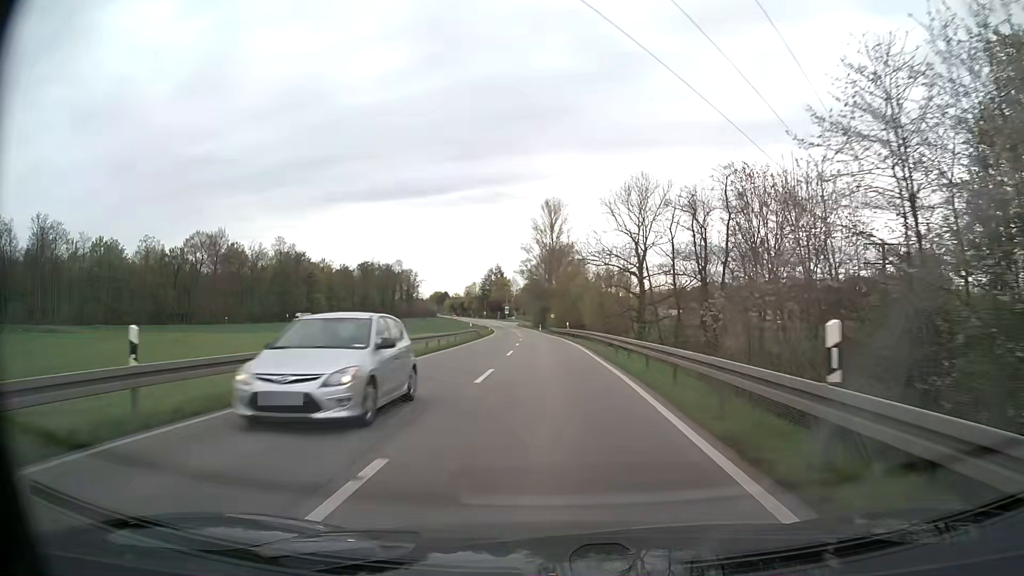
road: secondary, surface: asphalt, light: Day
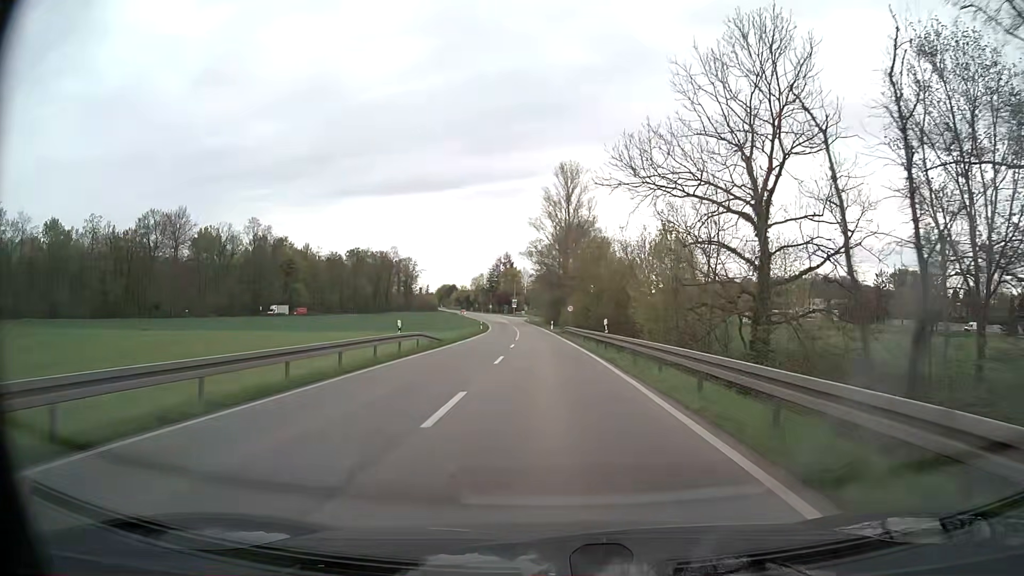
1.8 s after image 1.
(-0.3, +30.2) m; -1°
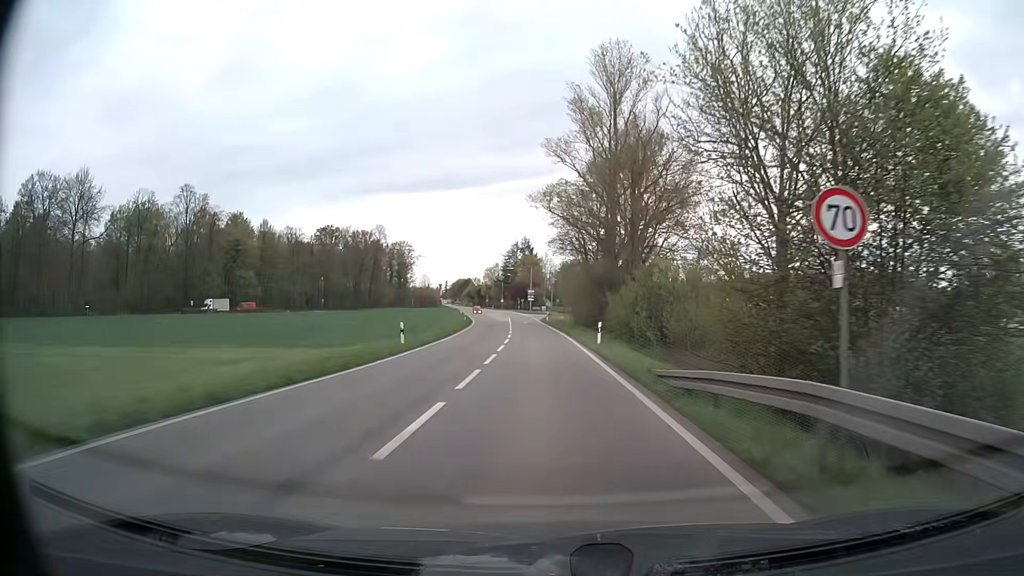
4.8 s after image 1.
(-0.9, +50.1) m; -2°
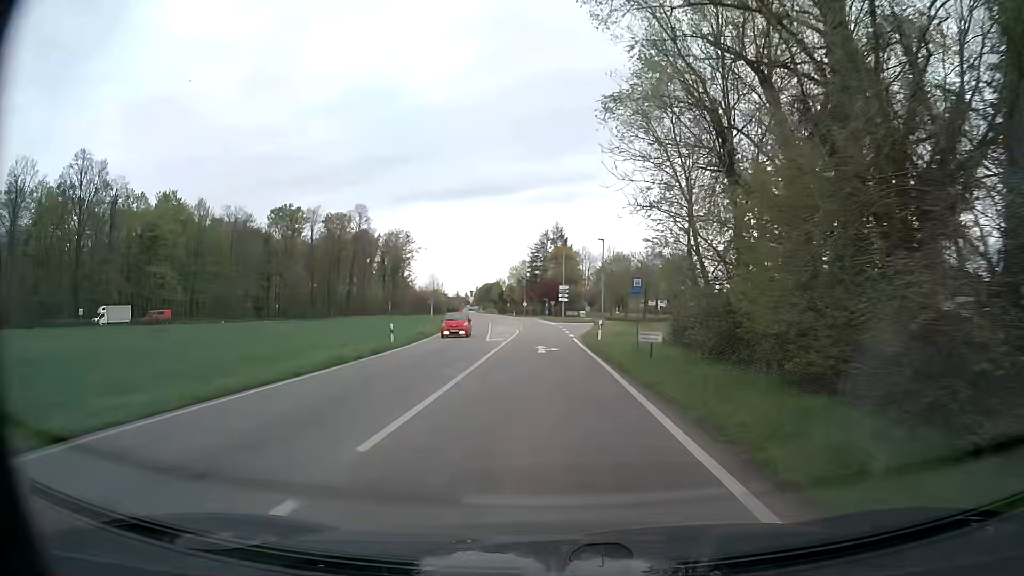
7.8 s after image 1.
(-1.0, +47.6) m; -3°
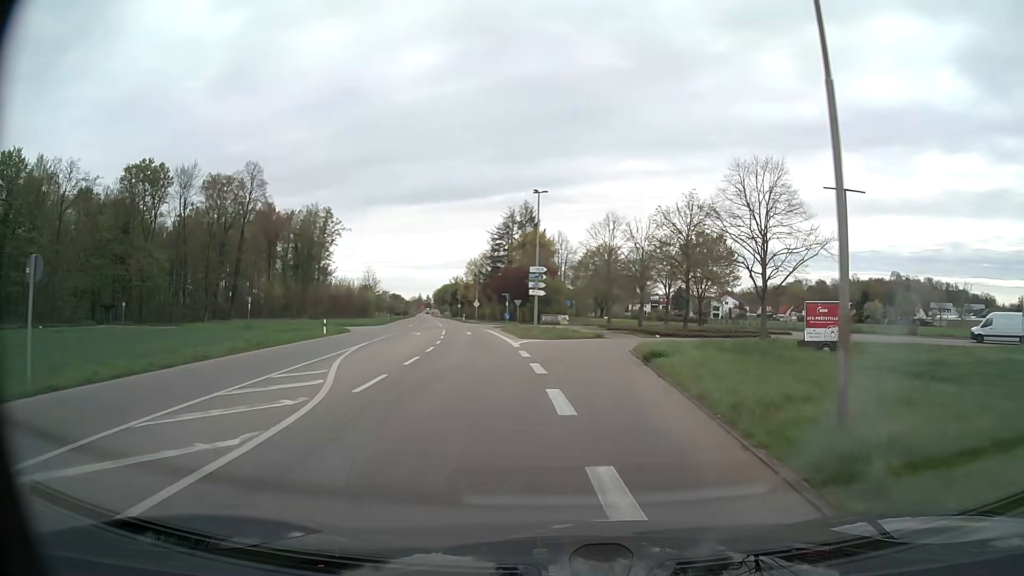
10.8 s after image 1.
(+0.2, +40.9) m; +3°
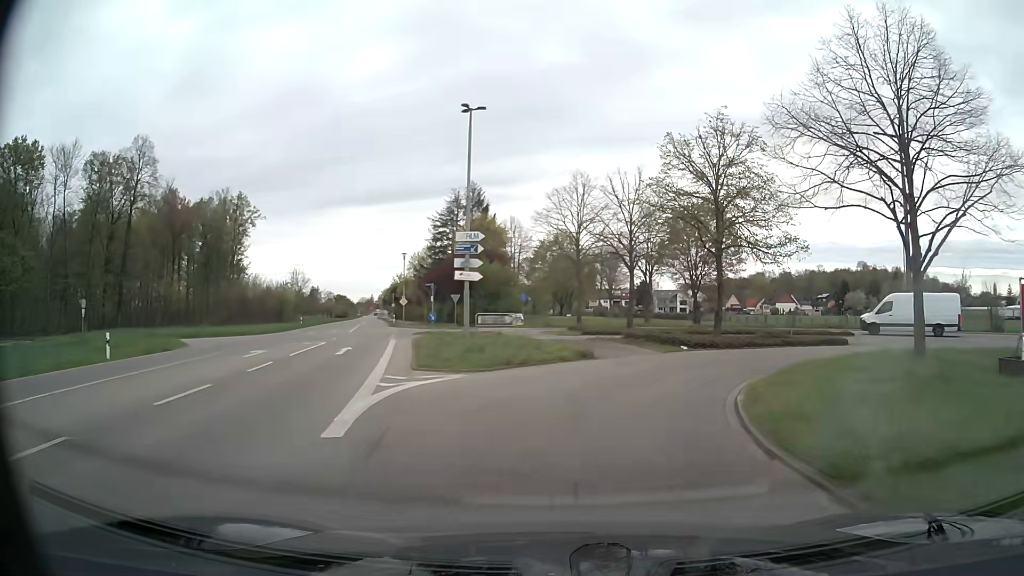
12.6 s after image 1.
(+0.3, +19.4) m; +4°
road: unclassified
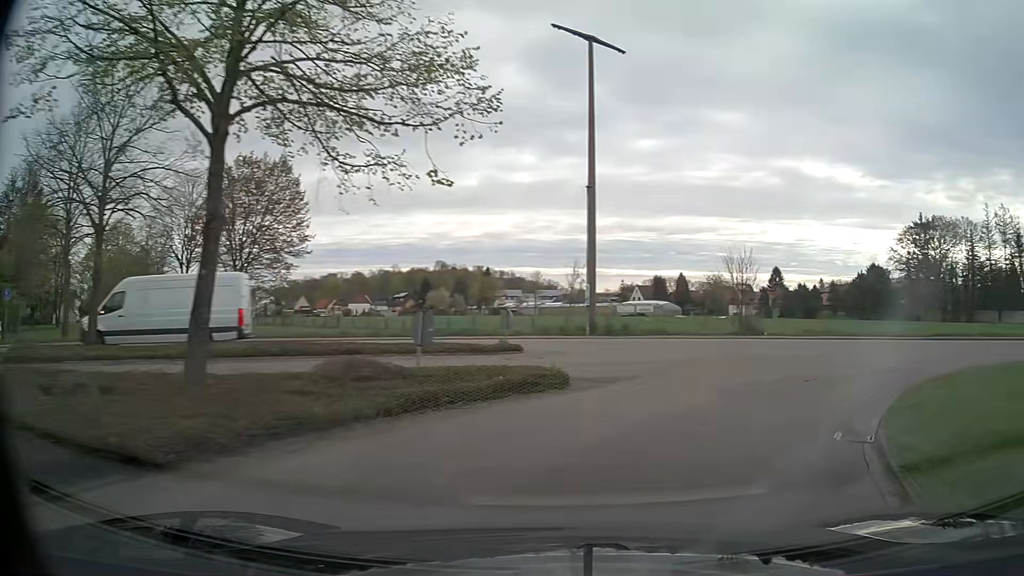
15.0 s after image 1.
(+5.2, +19.3) m; +36°
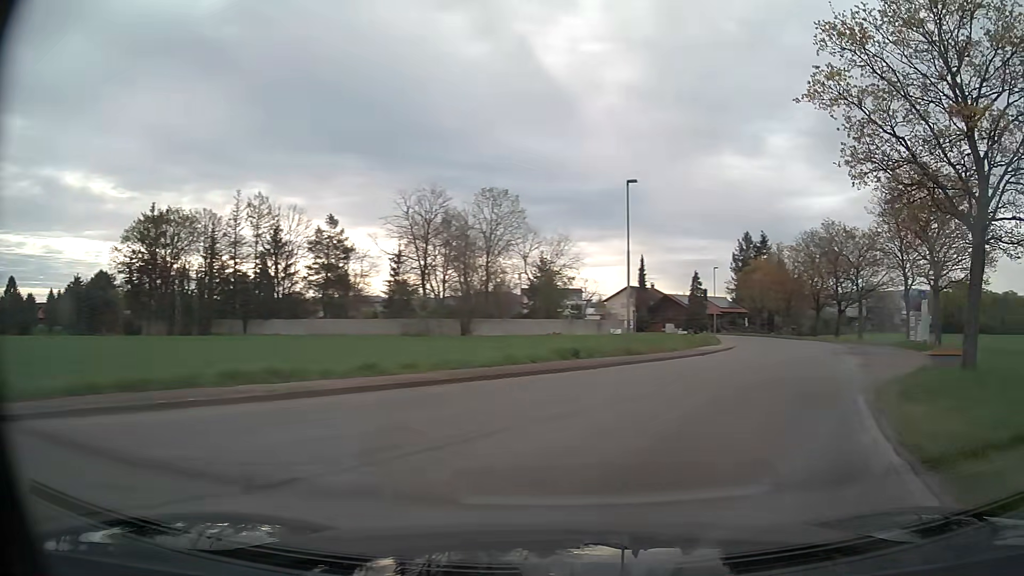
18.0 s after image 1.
(+13.1, +19.5) m; +68°
